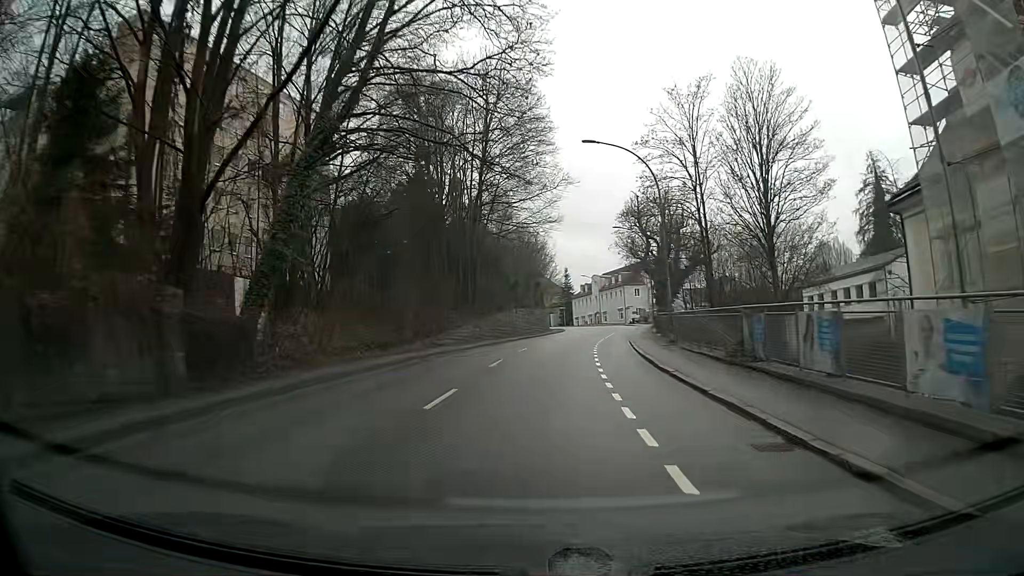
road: tertiary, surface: asphalt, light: Day
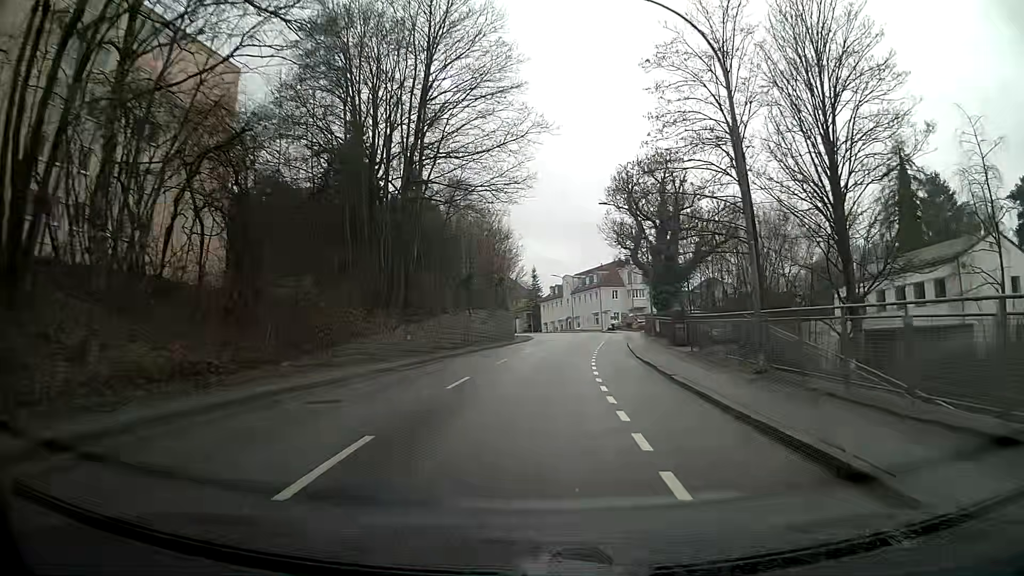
(+0.6, +14.4) m; +4°
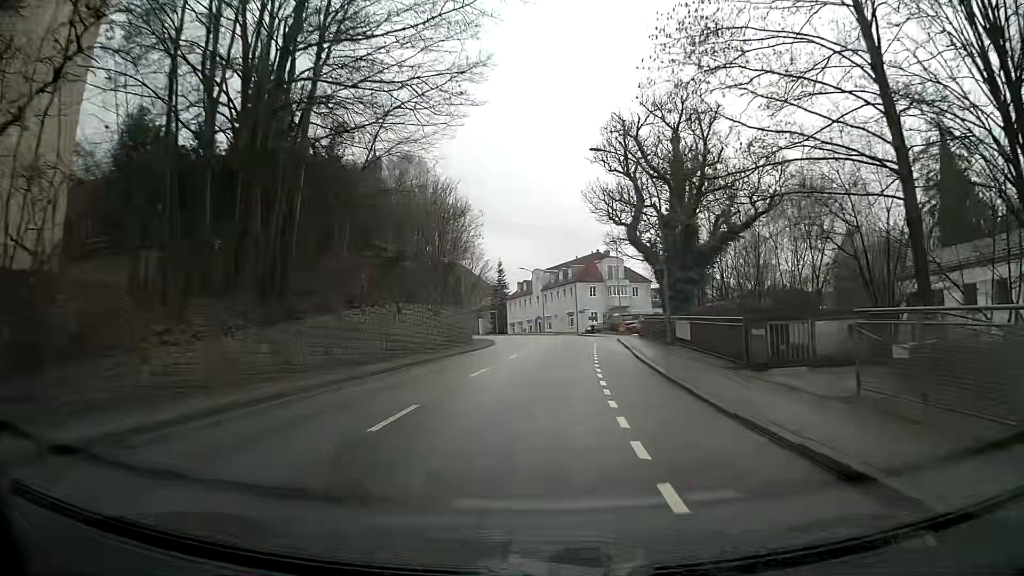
(+0.1, +14.4) m; +2°
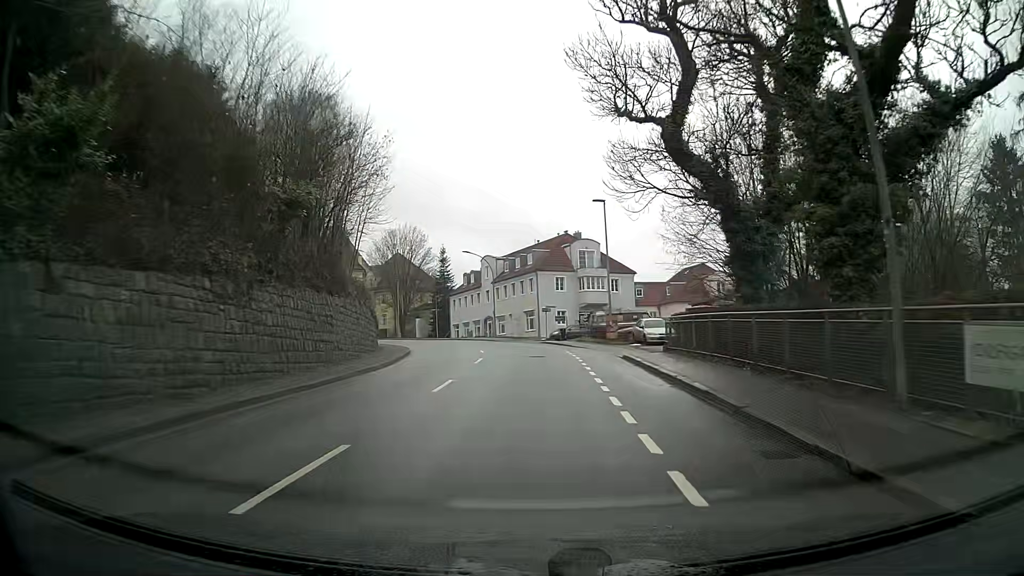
(+0.7, +21.8) m; +3°
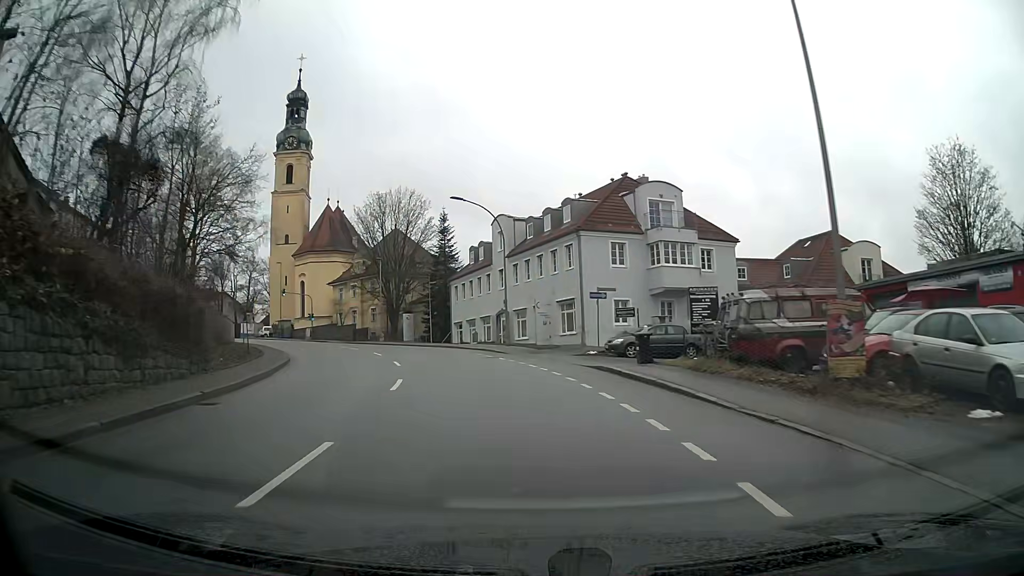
(-0.5, +28.4) m; -5°
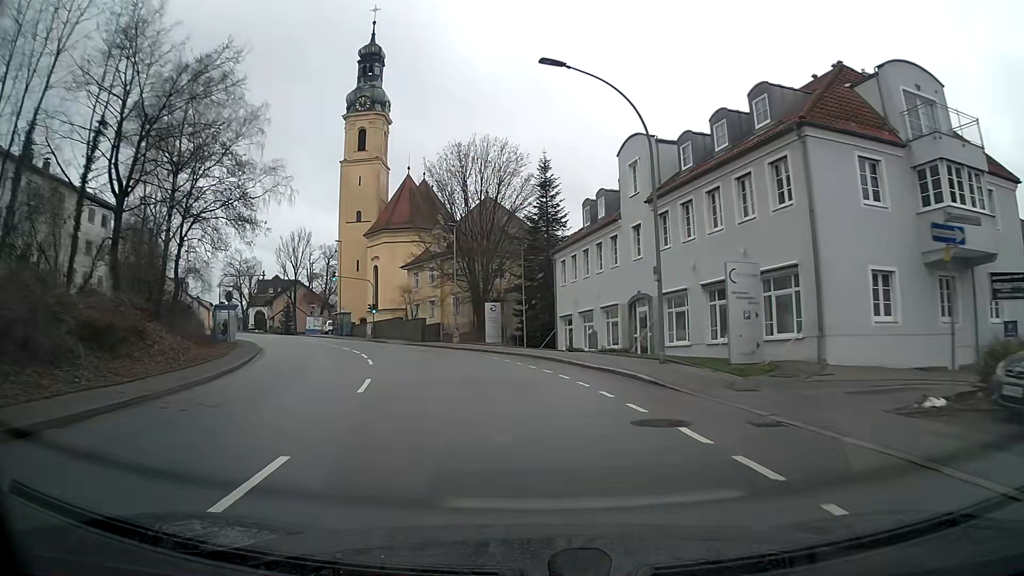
(-1.5, +20.4) m; -9°
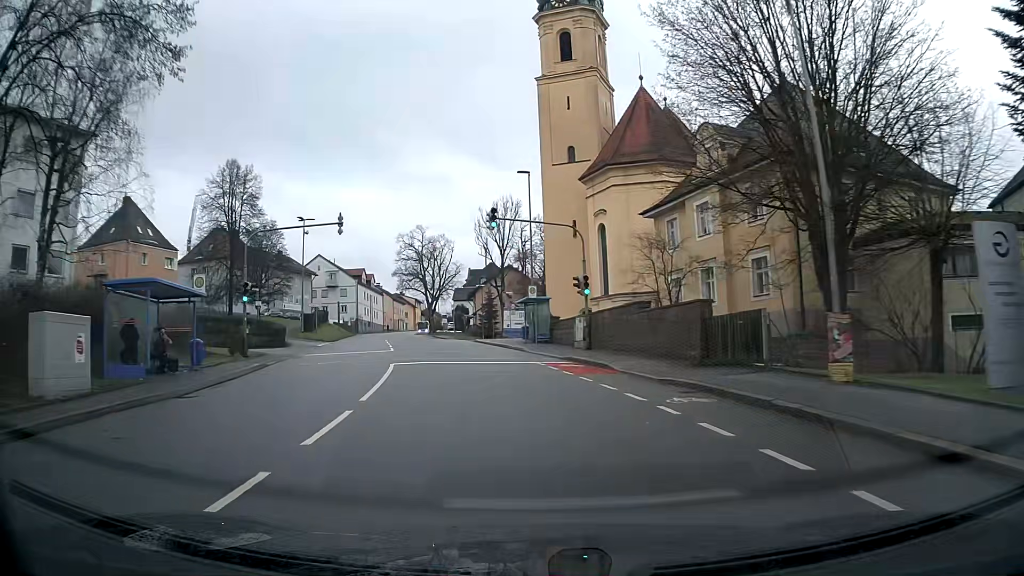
(-6.0, +33.0) m; -20°
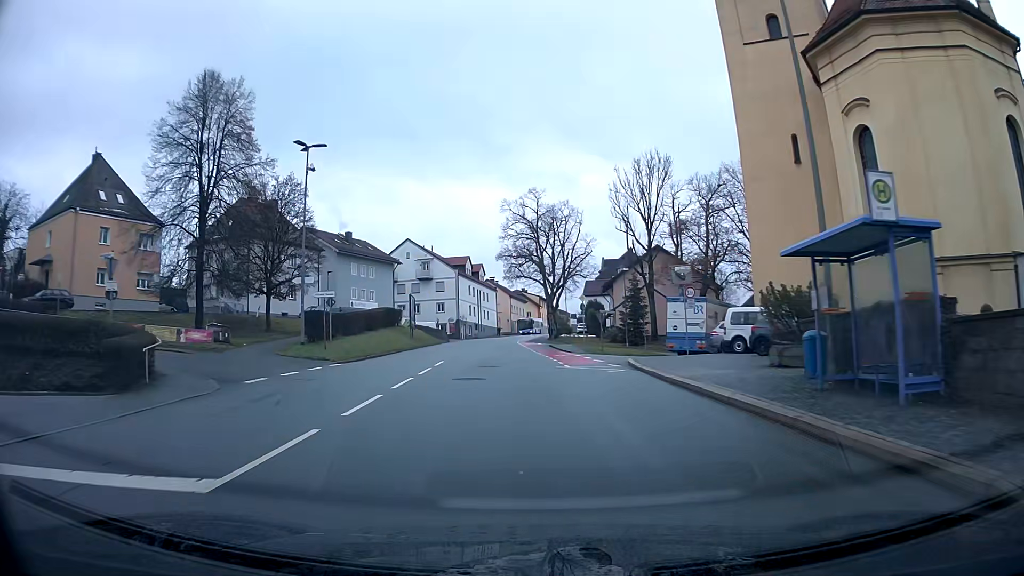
(-2.8, +27.7) m; -11°
(0, +10) (-1, +20) (-1, +30) (-1, +40) (-1, +50) (-2, +60) (-1, +70) (-1, +80) (0, +90) (+1, +100) m
